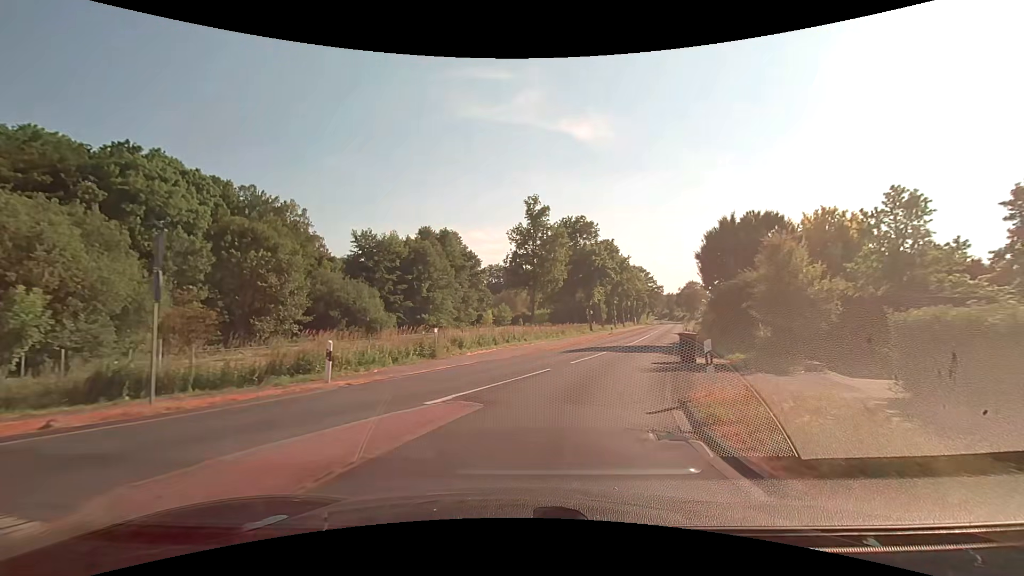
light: Day
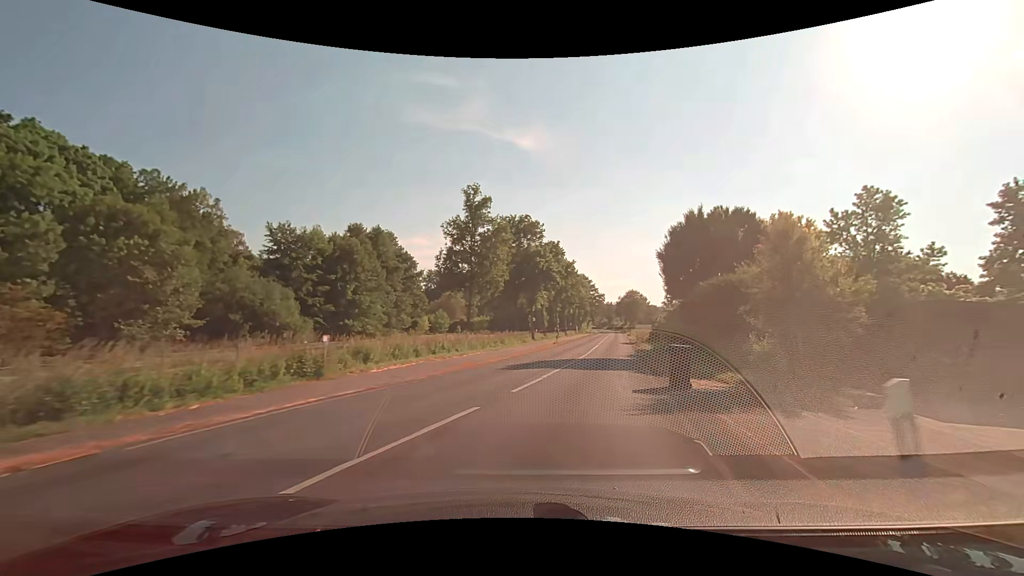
(+0.3, +6.4) m; +7°
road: secondary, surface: asphalt
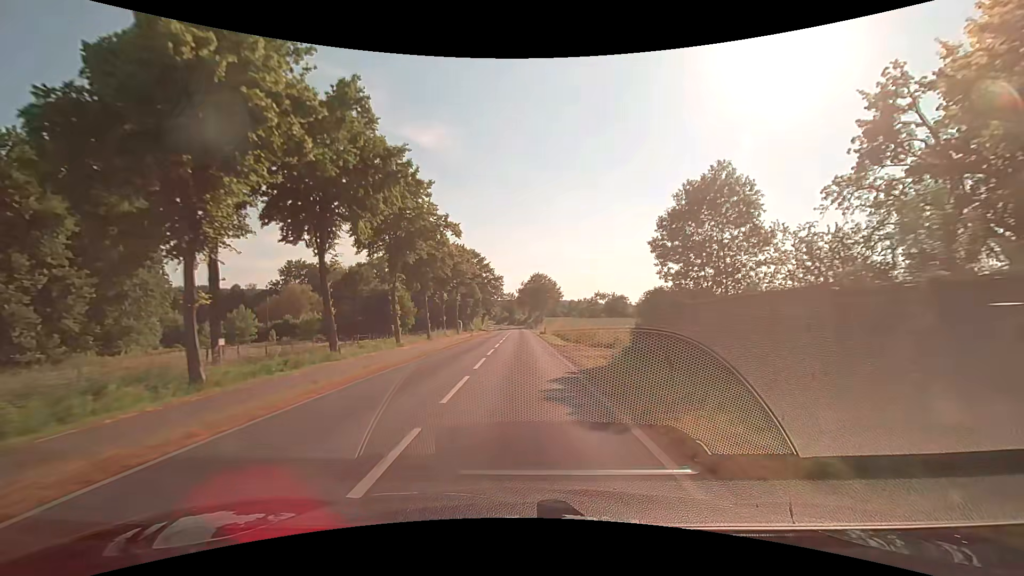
(+7.6, +43.8) m; +12°
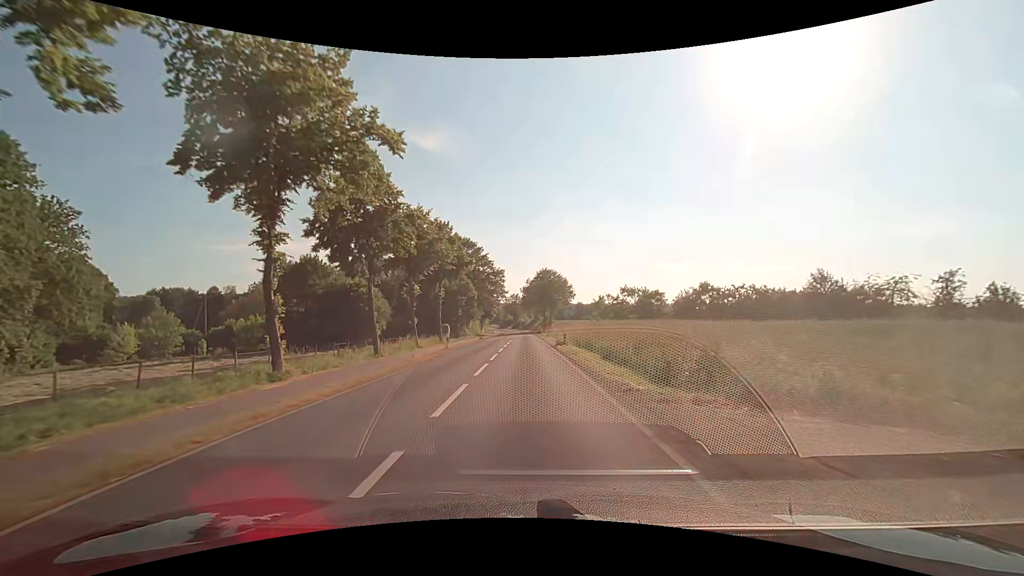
(-0.1, +18.9) m; -1°
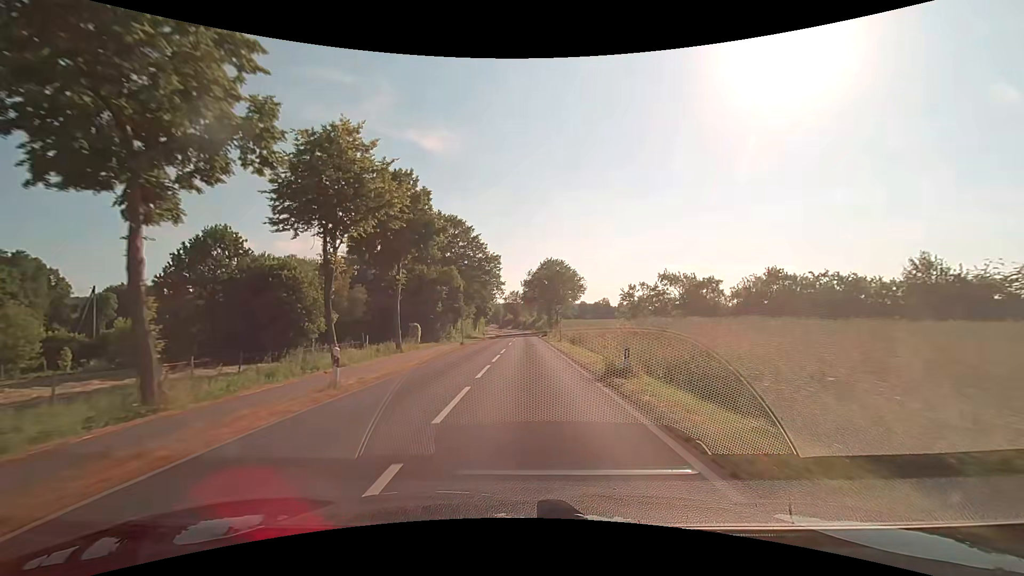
(0.0, +18.5) m; 0°
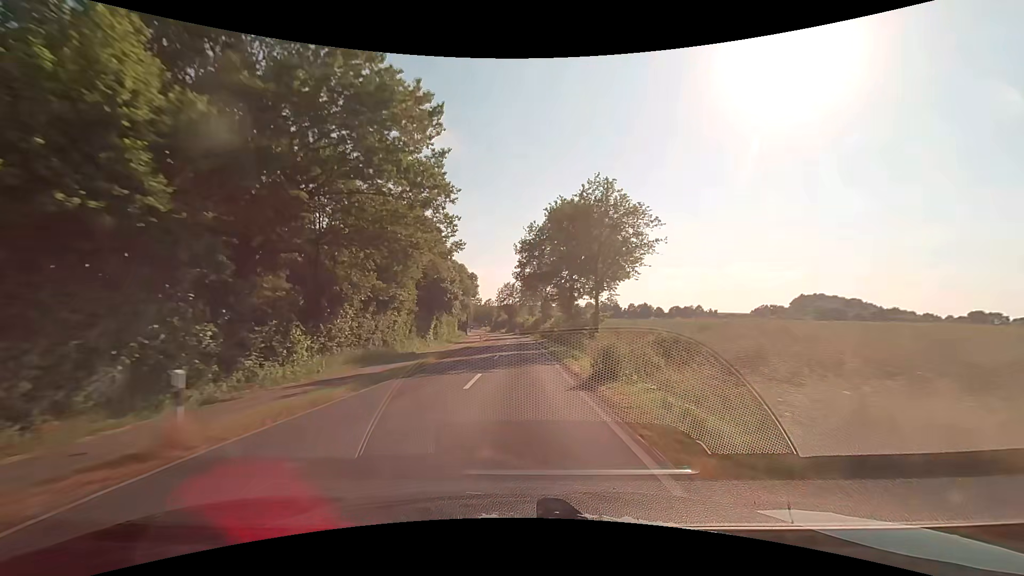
(+0.4, +50.0) m; 0°
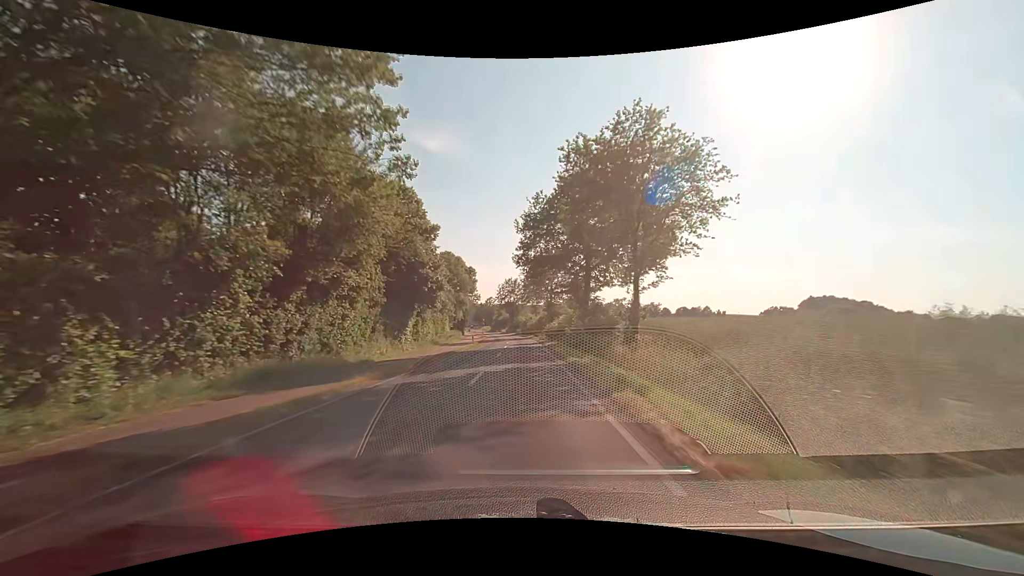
(0.0, +12.1) m; 0°
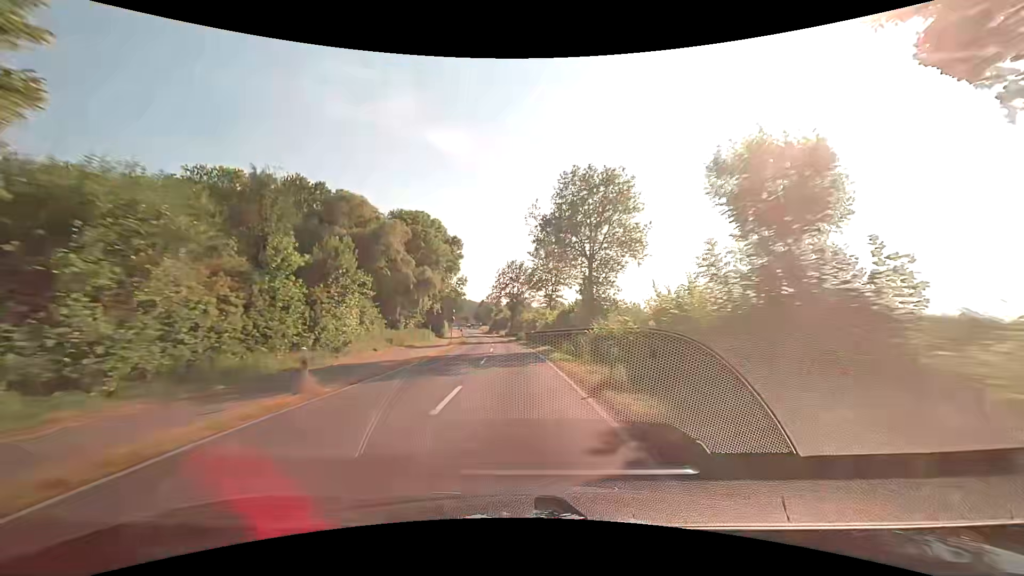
(-0.1, +40.7) m; -1°
(0, +10) (0, +20) (0, +30) (-1, +40) (-2, +50) (-2, +60) (-3, +70) (-4, +80) (-6, +90) (-7, +100) m
